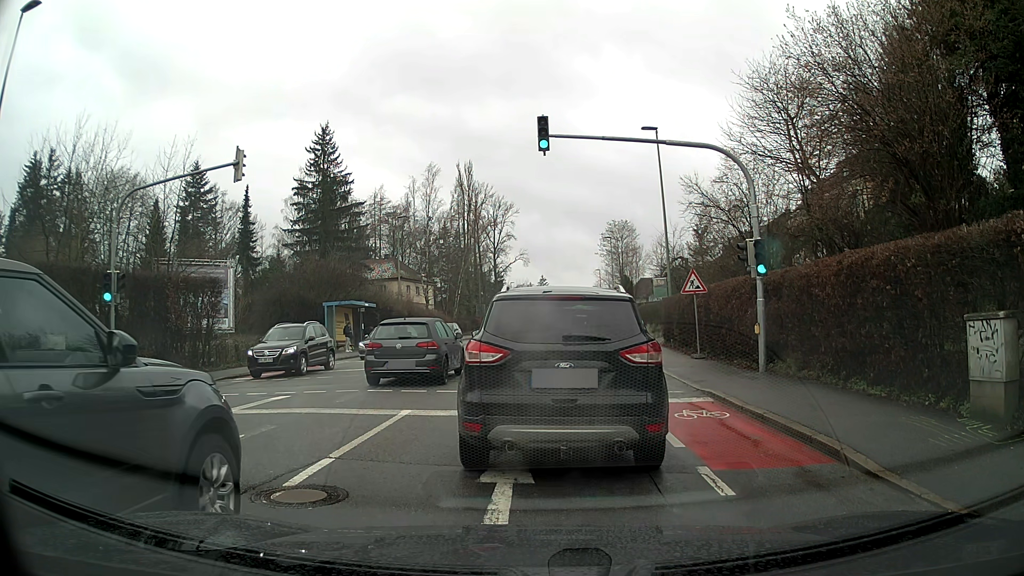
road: tertiary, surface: asphalt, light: Day
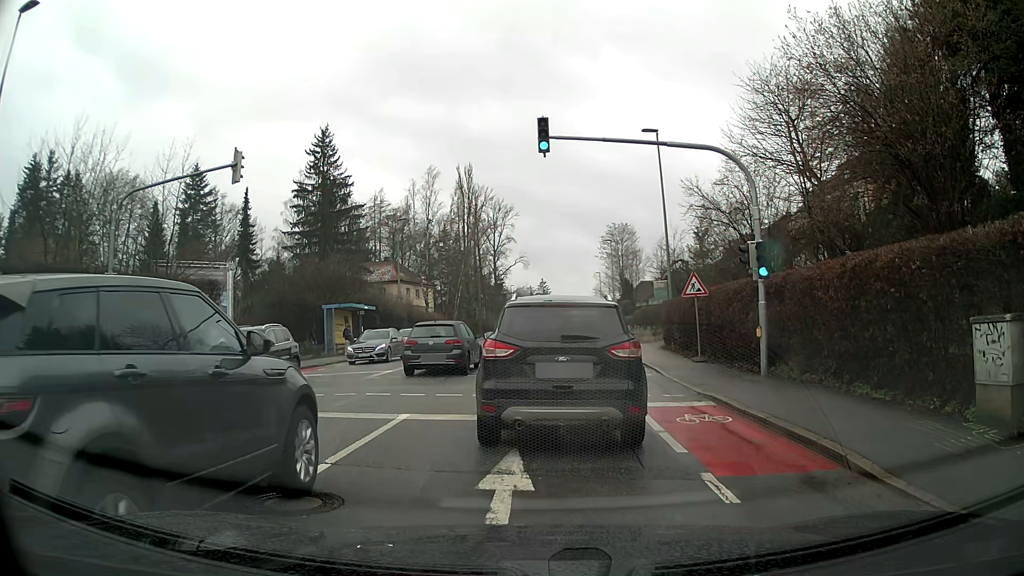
(0.0, +0.1) m; 0°
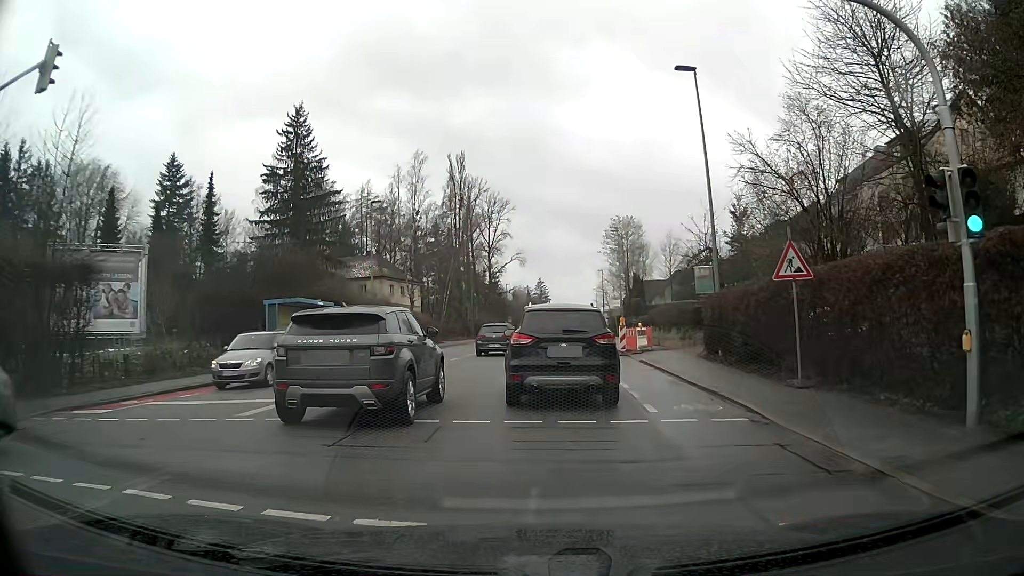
(+0.1, +8.9) m; +1°
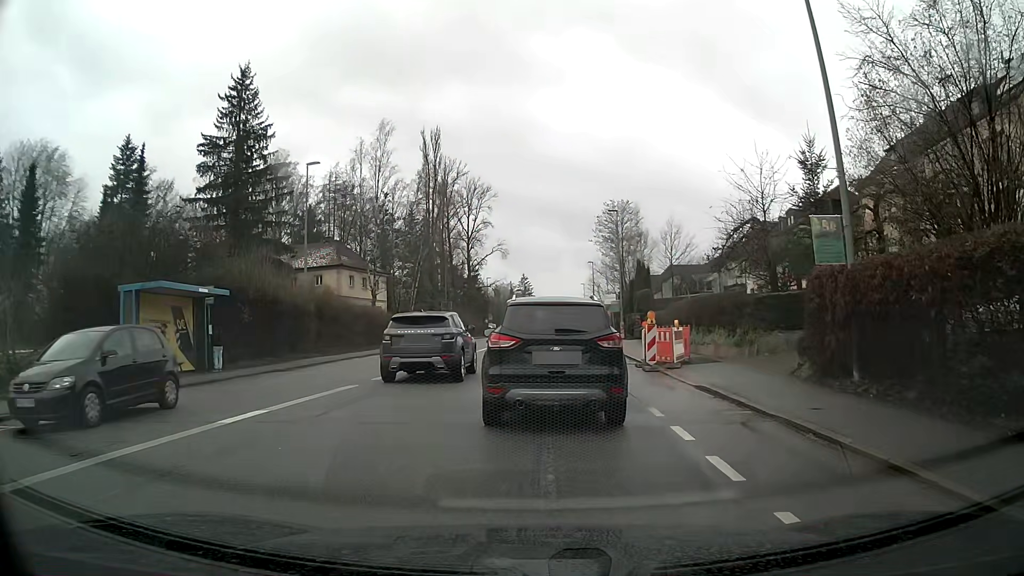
(+0.1, +10.7) m; +1°
(0, +10) (0, +20) (+1, +30) (+2, +40) (+3, +50) (+3, +60) (+4, +70) (+4, +80) (+4, +90) (+5, +100) m
